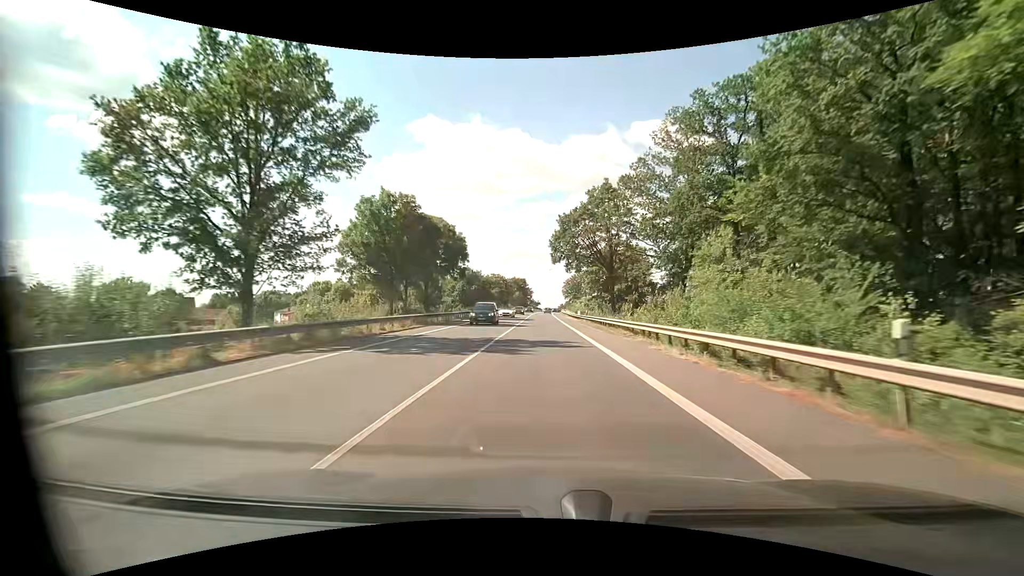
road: primary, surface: asphalt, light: Day
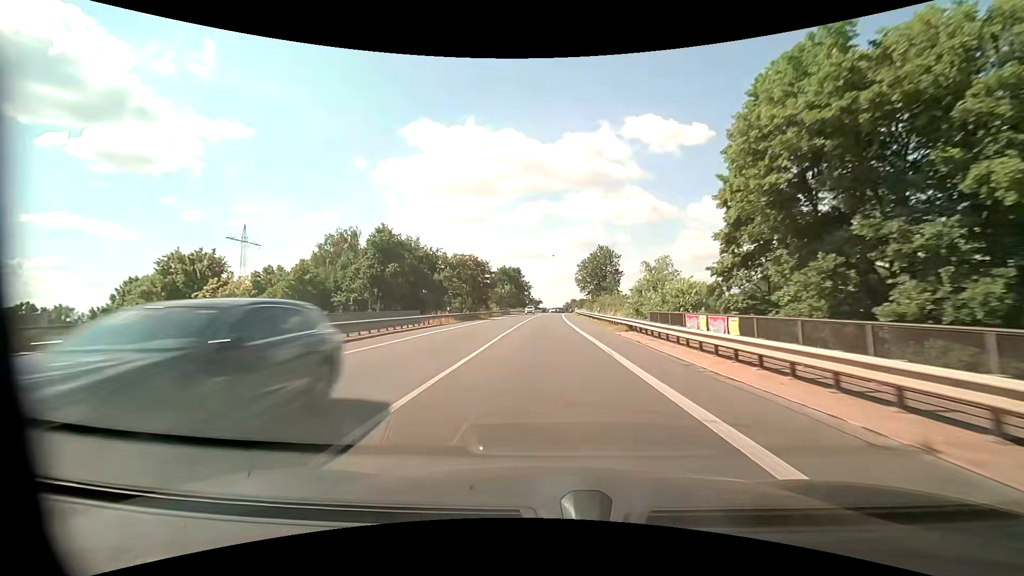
(-0.1, +58.0) m; 0°
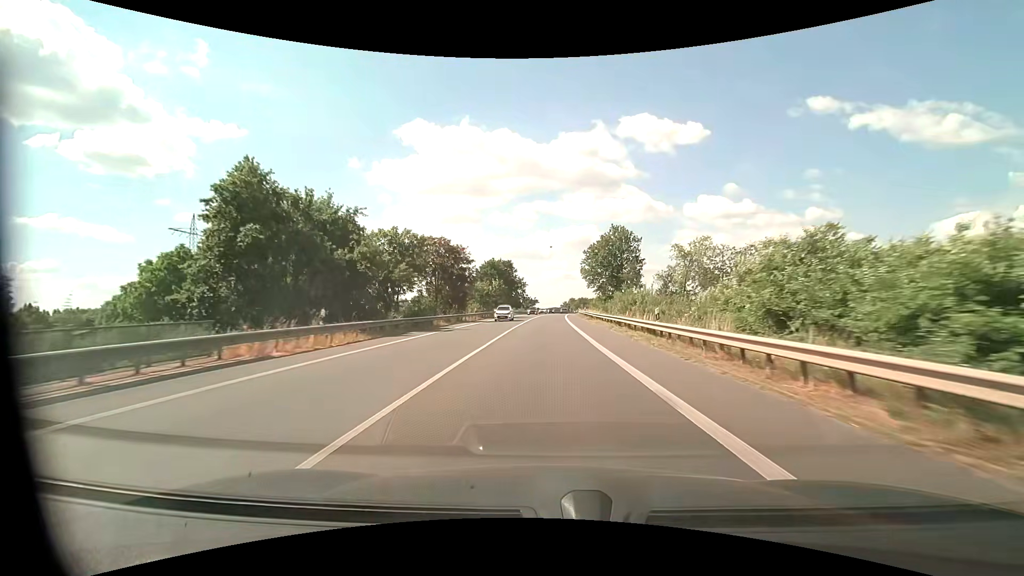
(0.0, +23.2) m; 0°
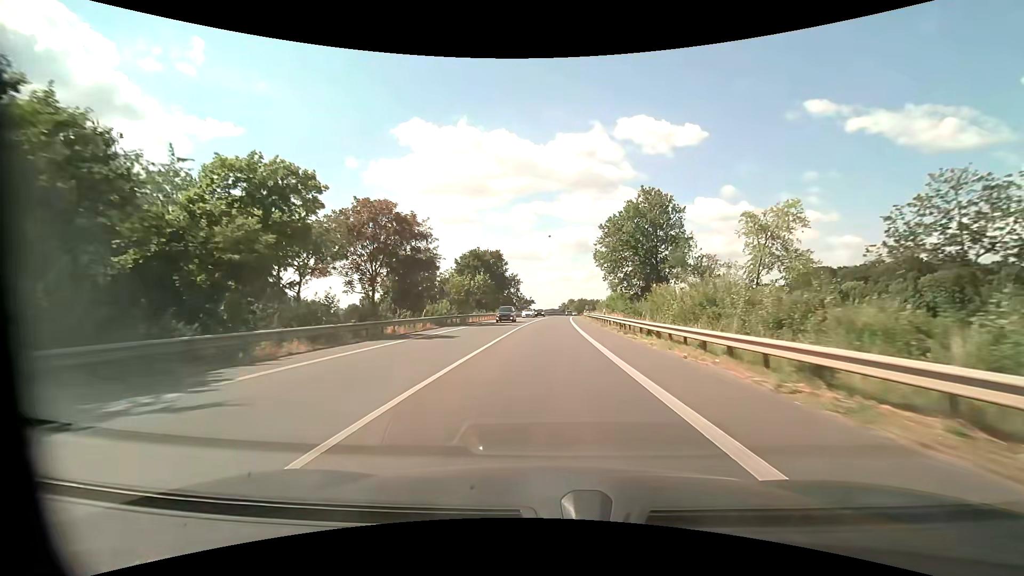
(0.0, +23.2) m; 0°
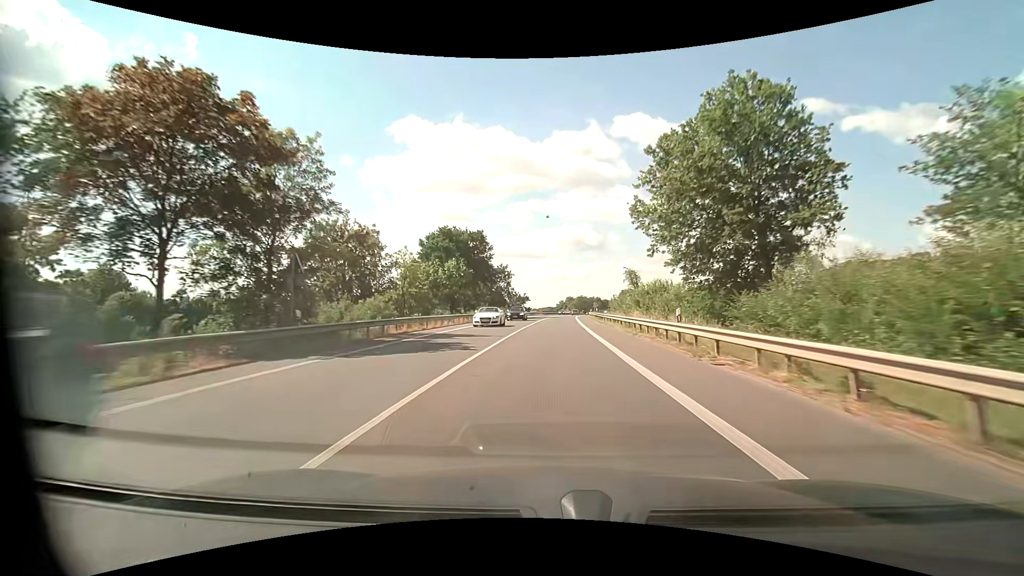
(+0.1, +23.2) m; 0°
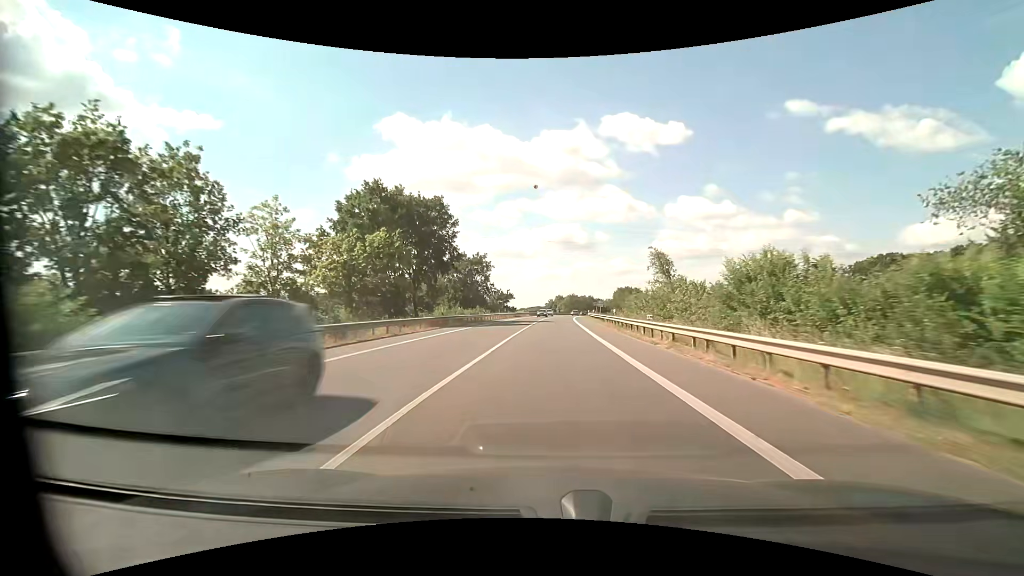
(+0.2, +23.2) m; +1°
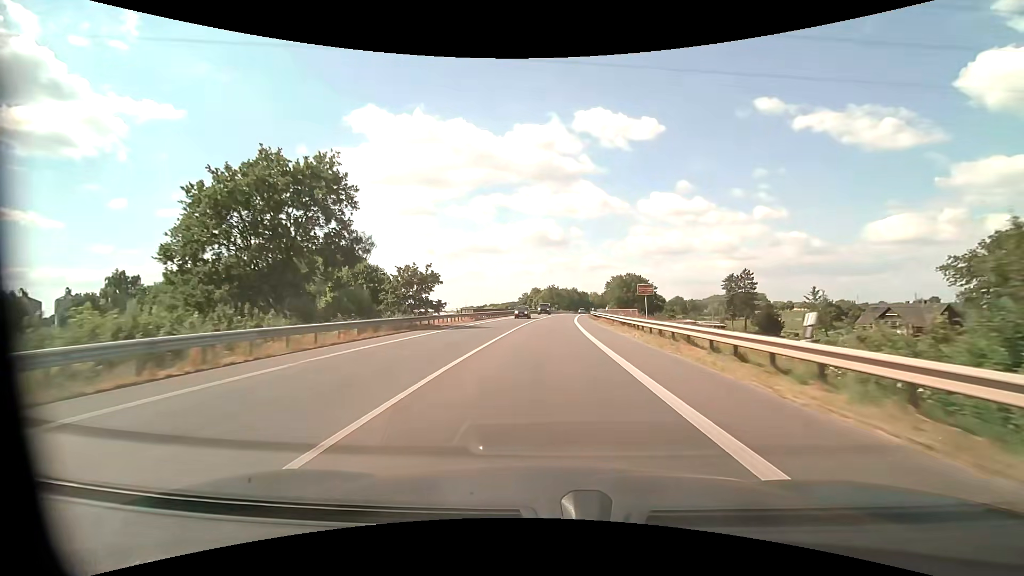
(+1.6, +58.4) m; +3°
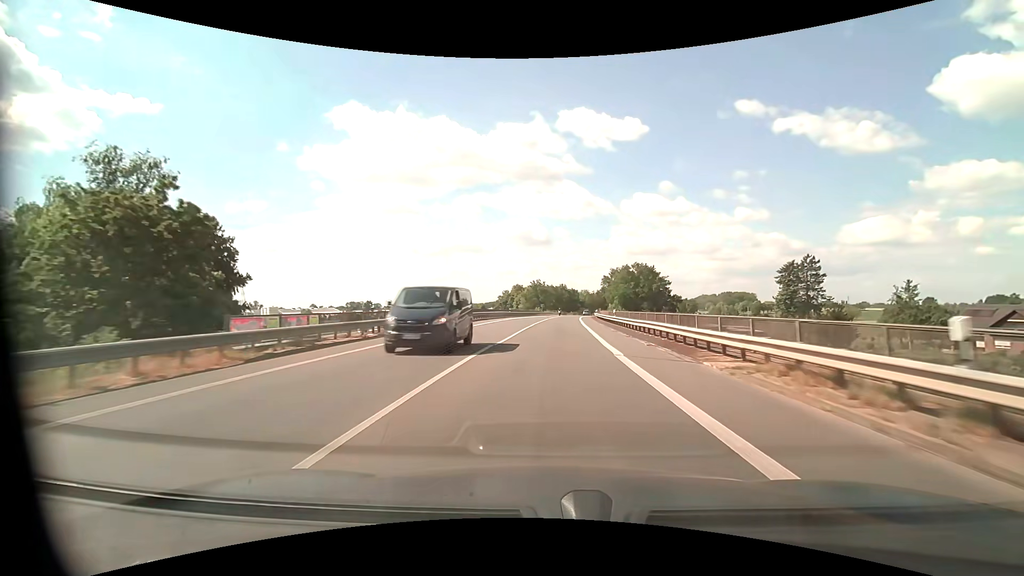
(+0.5, +35.1) m; +2°
(0, +10) (0, +20) (+1, +30) (+1, +40) (+2, +50) (+2, +60) (+3, +70) (+4, +80) (+5, +90) (+6, +100) m
